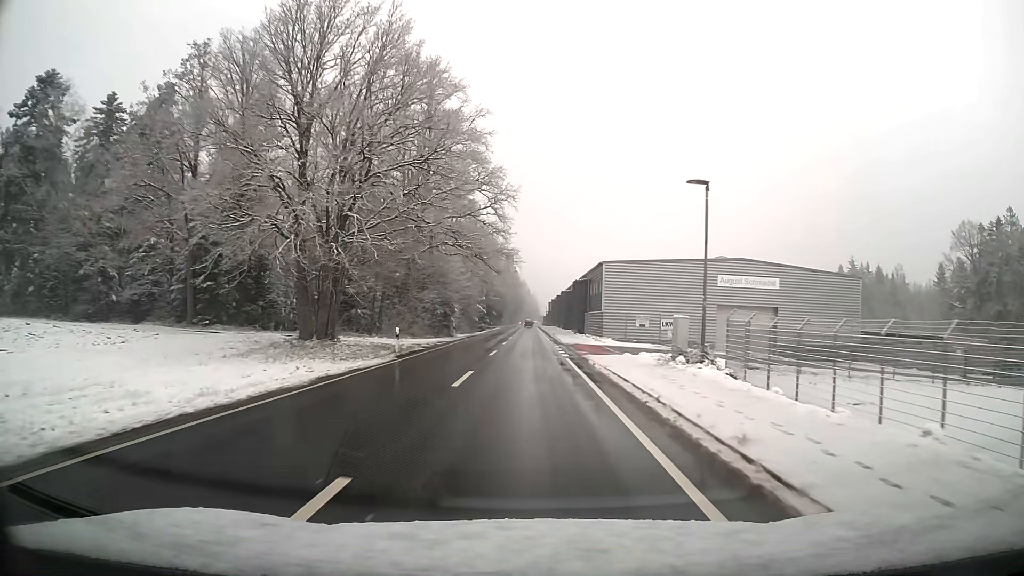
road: tertiary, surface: asphalt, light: Day
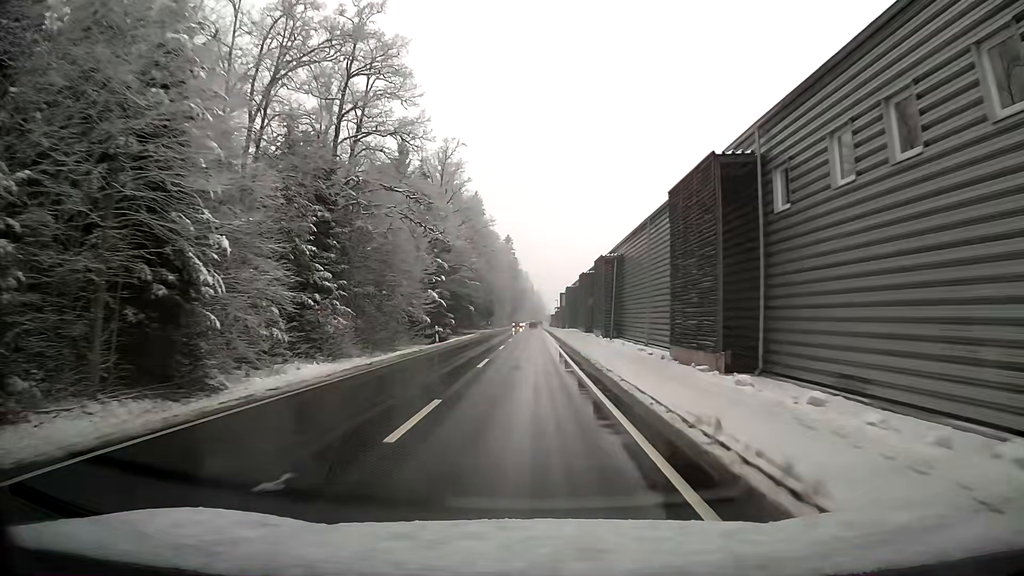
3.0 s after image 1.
(-0.2, +54.6) m; 0°
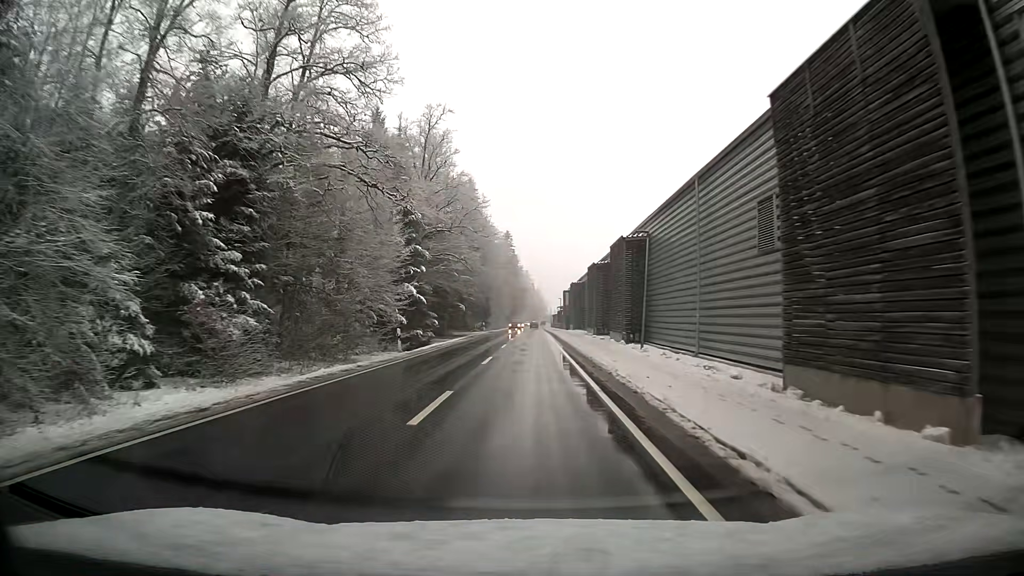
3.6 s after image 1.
(0.0, +10.8) m; 0°
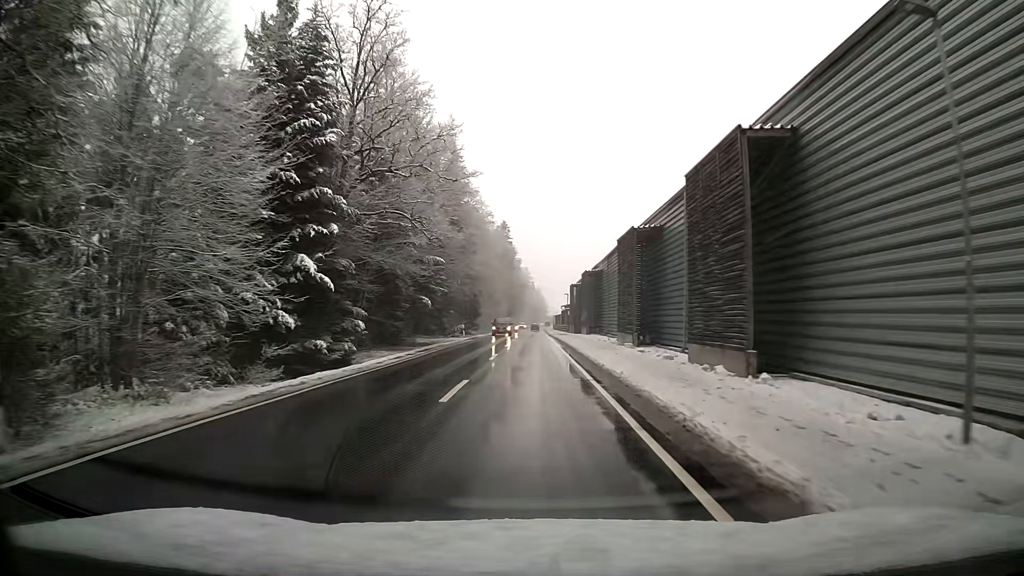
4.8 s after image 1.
(+0.1, +21.7) m; 0°
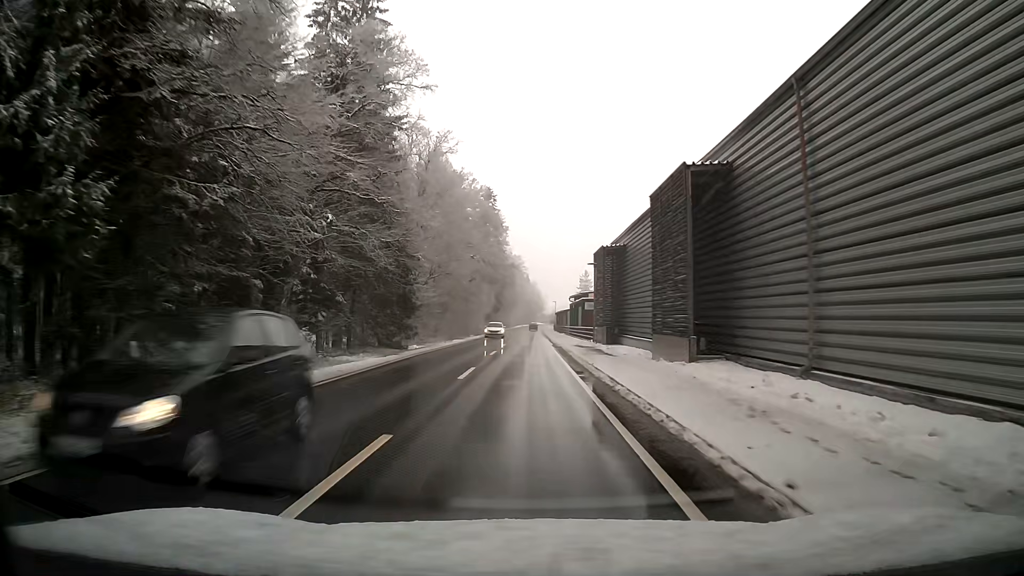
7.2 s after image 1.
(+0.1, +43.5) m; 0°
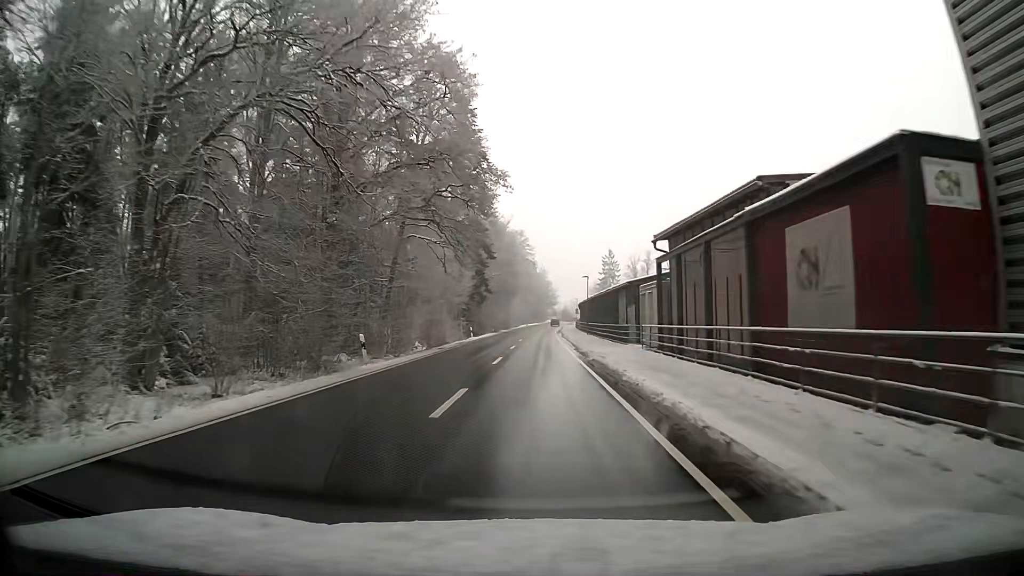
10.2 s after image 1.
(-0.5, +54.9) m; -1°
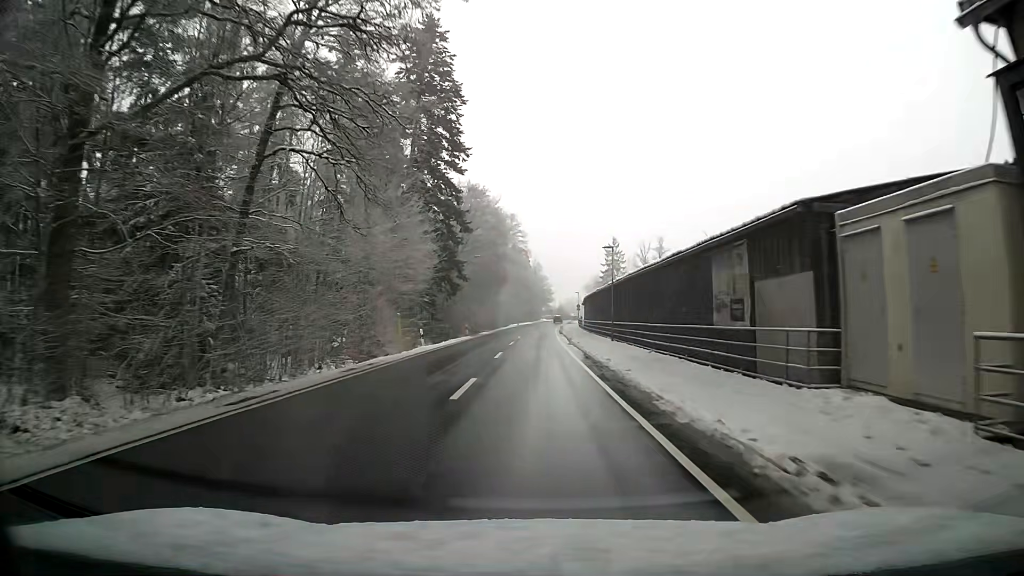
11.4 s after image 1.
(+0.1, +22.2) m; 0°
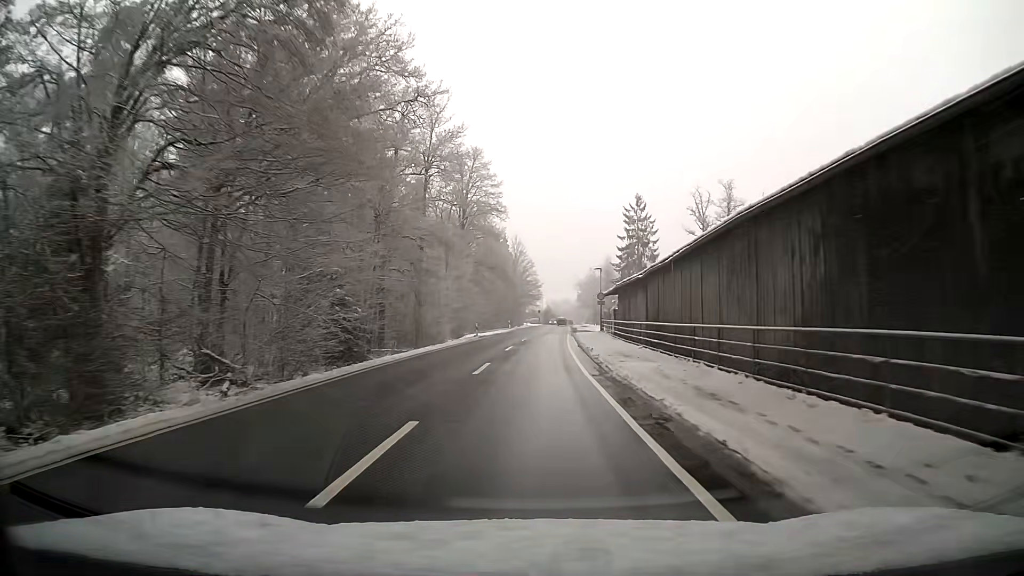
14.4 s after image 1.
(+0.5, +55.0) m; +2°
(0, +10) (0, +20) (0, +30) (+1, +40) (+1, +50) (+1, +60) (+2, +70) (+2, +80) (+3, +90) (+3, +100) m
